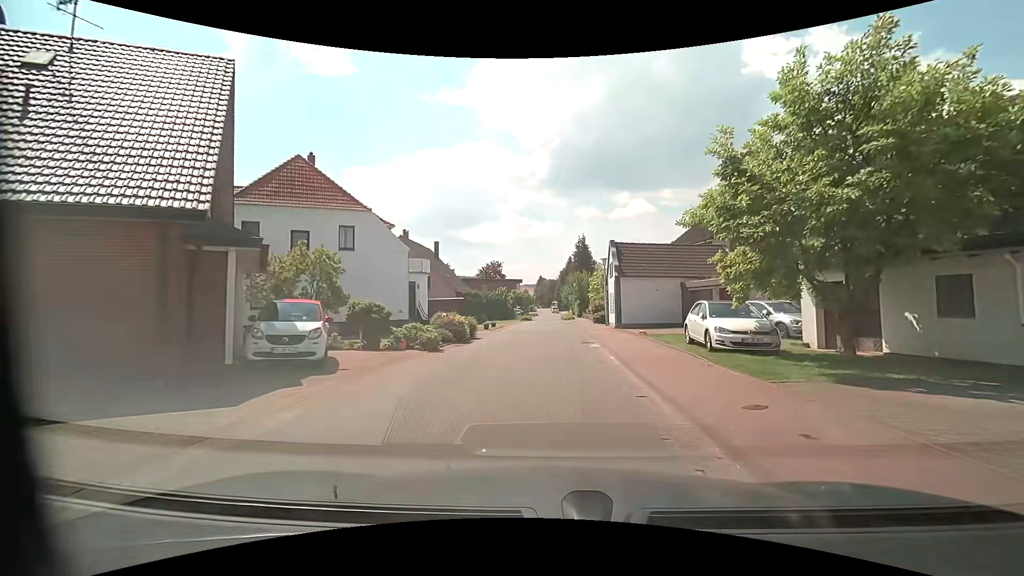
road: residential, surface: asphalt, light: Day
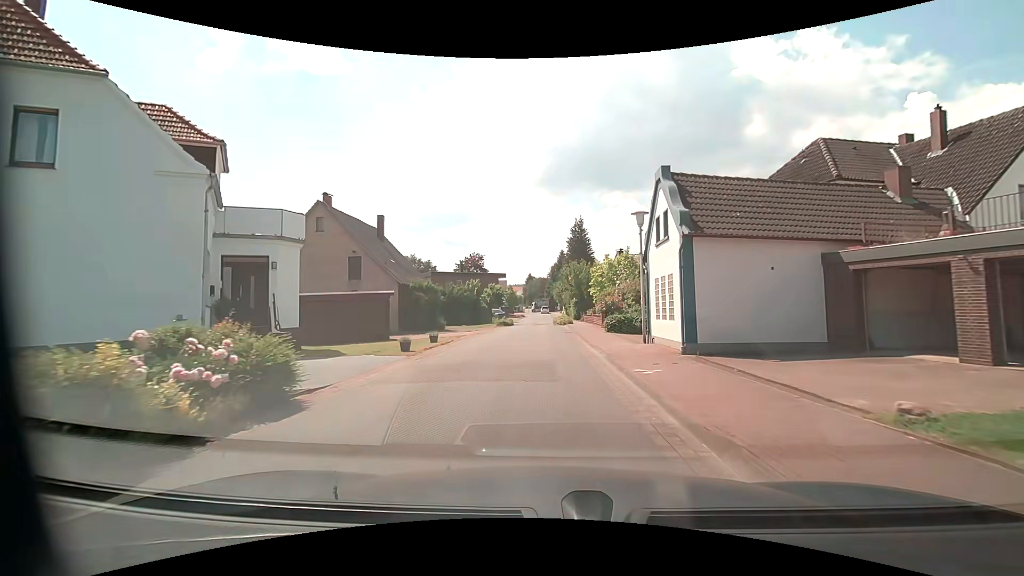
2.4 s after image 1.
(+0.3, +17.2) m; +1°
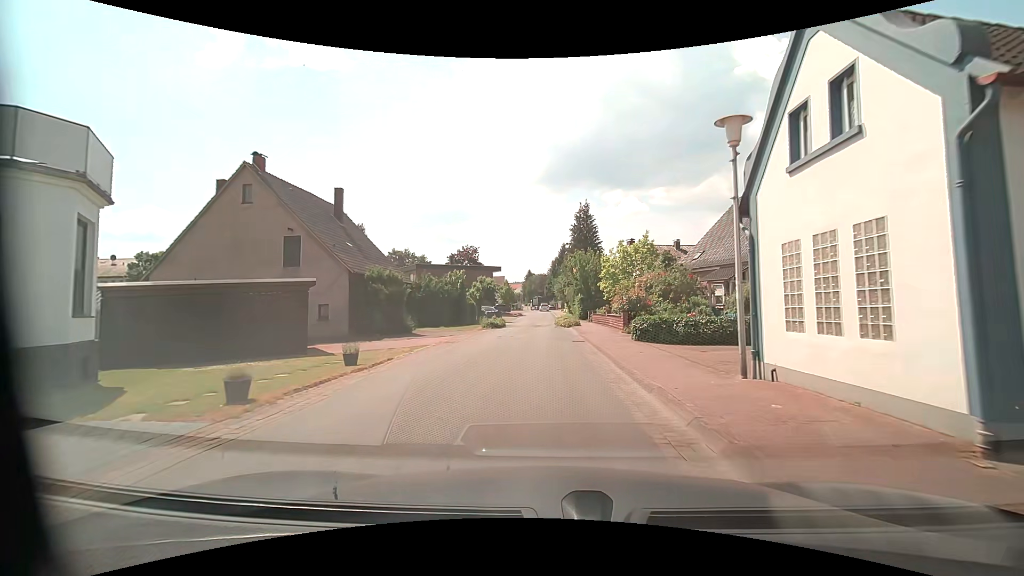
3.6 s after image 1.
(0.0, +9.0) m; 0°
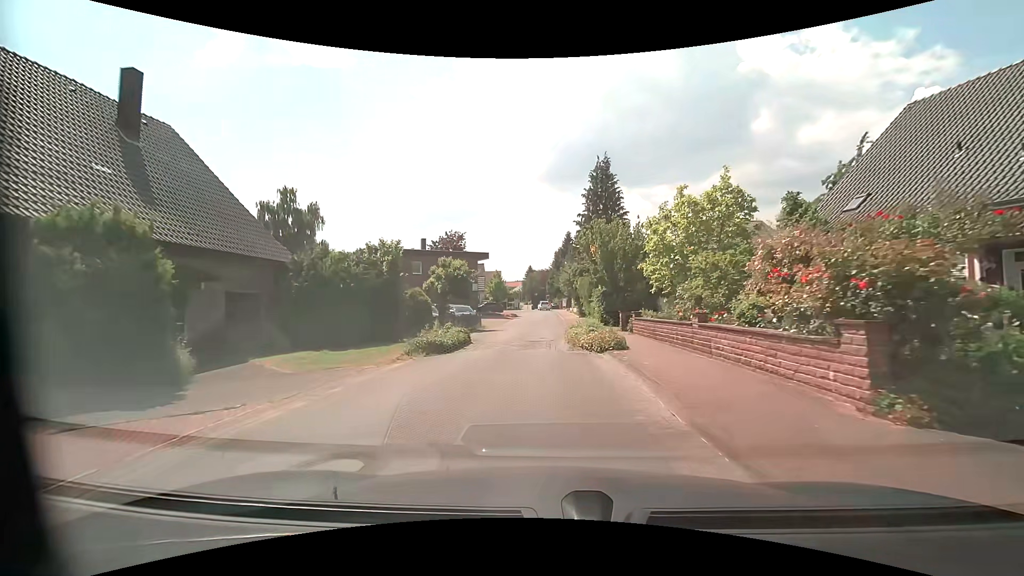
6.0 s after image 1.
(-0.1, +17.9) m; -1°
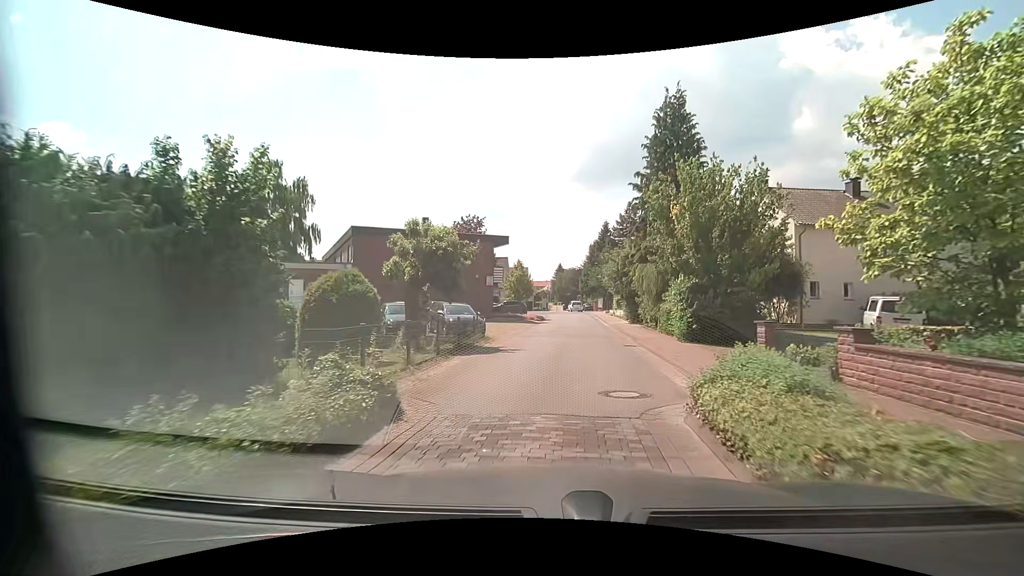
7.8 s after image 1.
(-0.5, +13.0) m; -4°
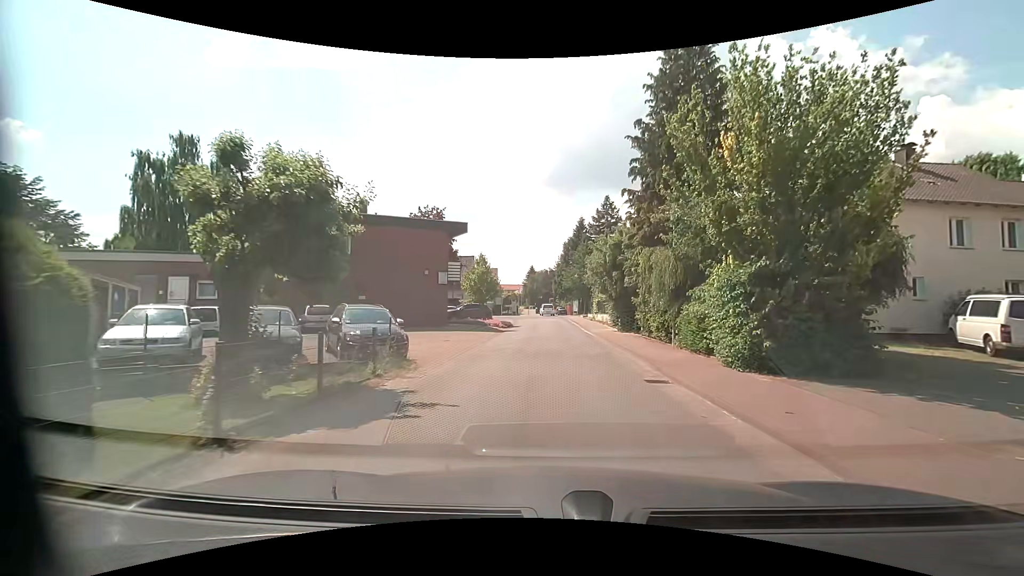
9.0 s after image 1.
(+0.3, +8.5) m; +2°
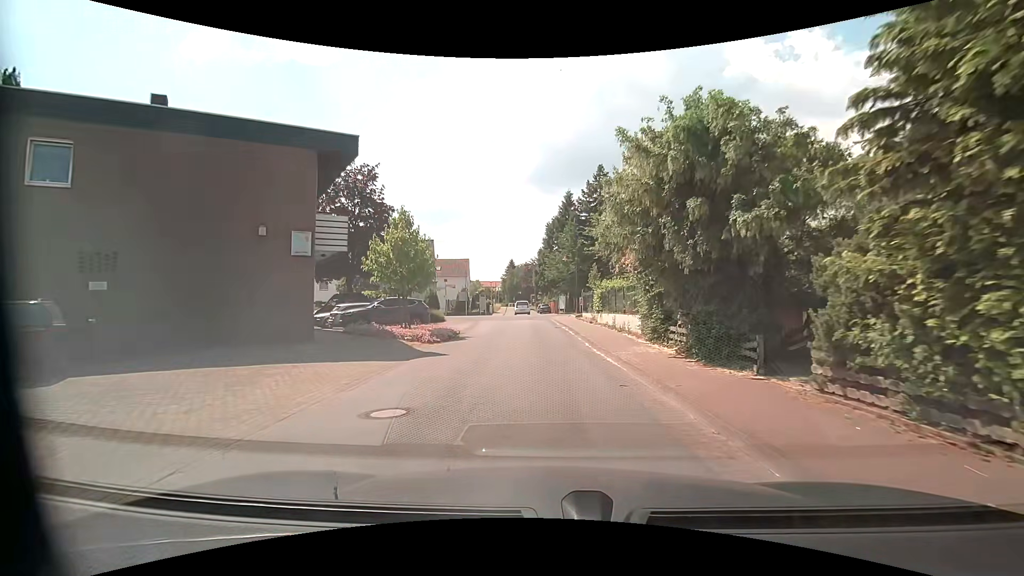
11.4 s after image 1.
(+0.8, +17.1) m; +4°
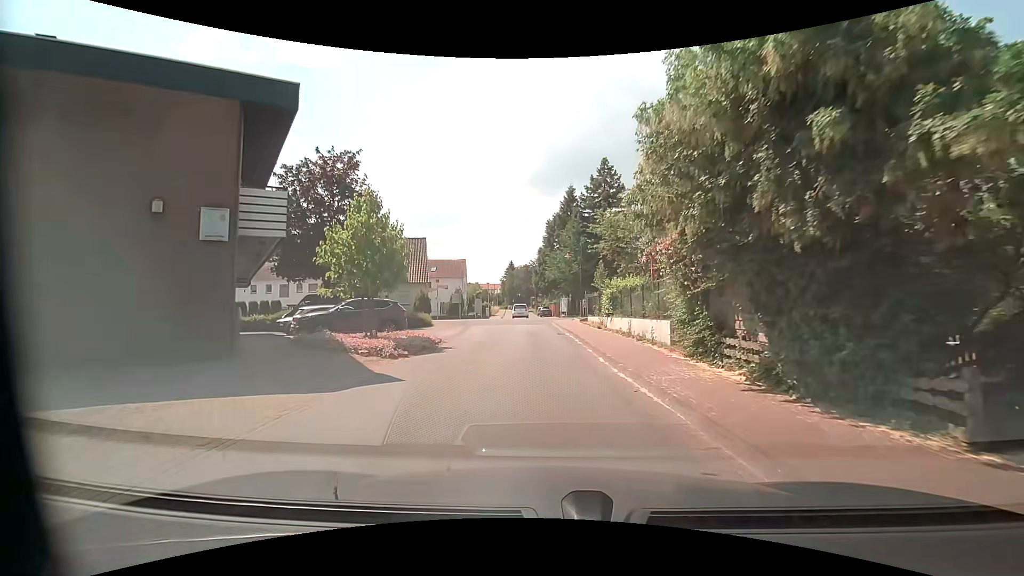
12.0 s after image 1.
(-0.1, +4.4) m; -1°
(0, +10) (0, +20) (-1, +30) (-1, +40) (+5, +48) (+13, +53) (+23, +56) (+32, +60) (+41, +65) (+50, +69) m
